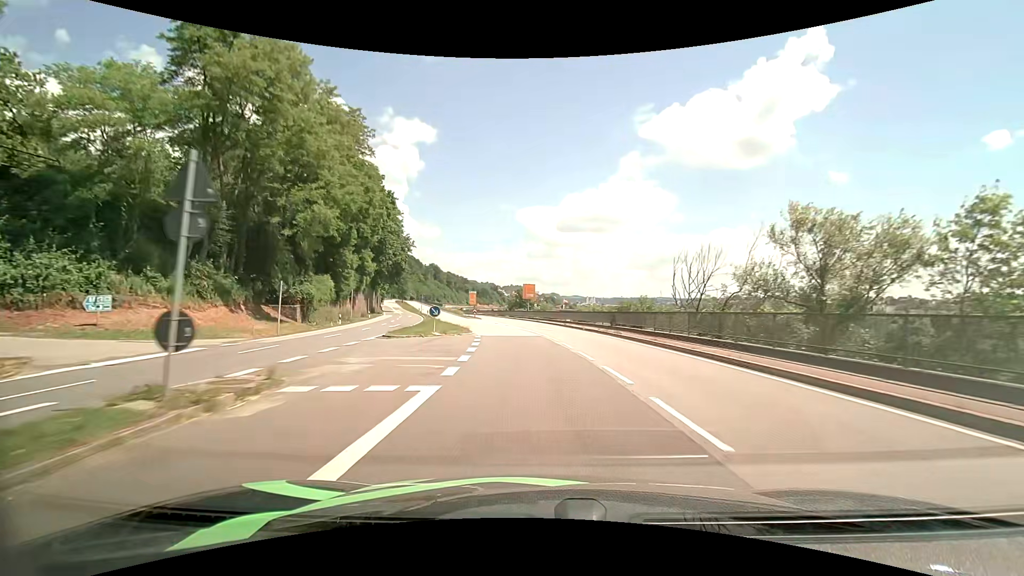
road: primary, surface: asphalt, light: Day
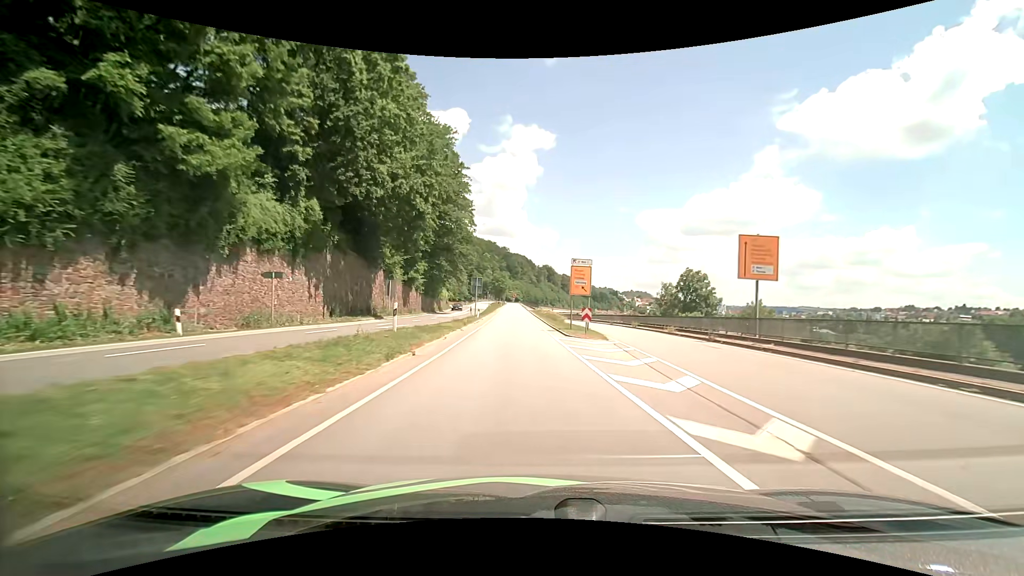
(-6.1, +53.5) m; -13°
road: primary_link
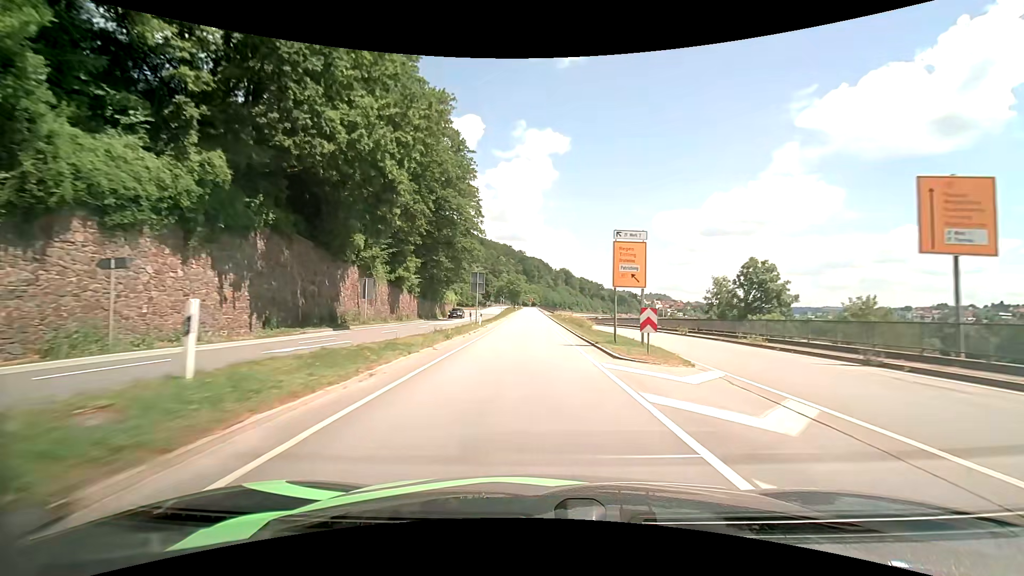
(-0.2, +11.2) m; -2°
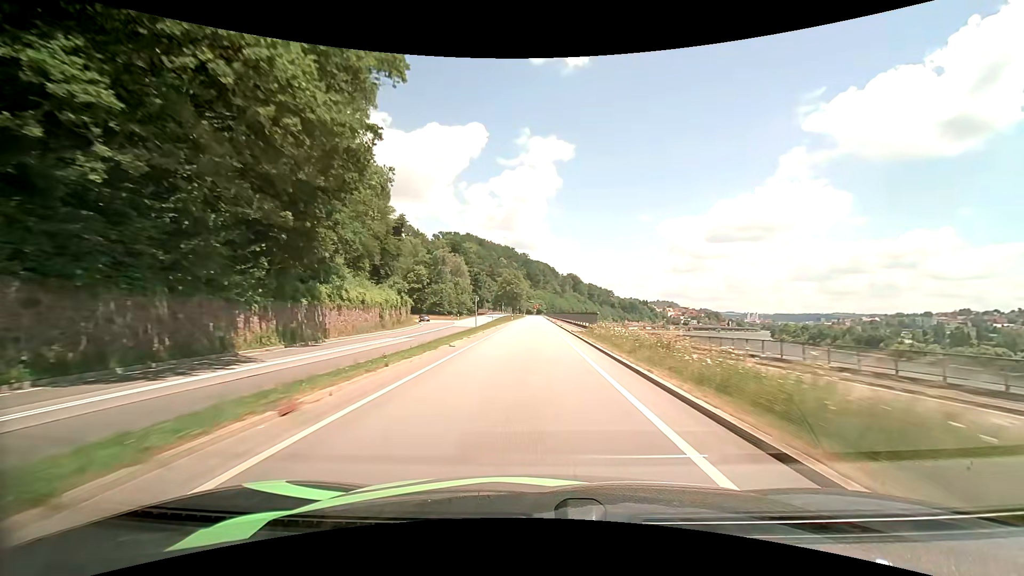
(-0.7, +44.4) m; -1°
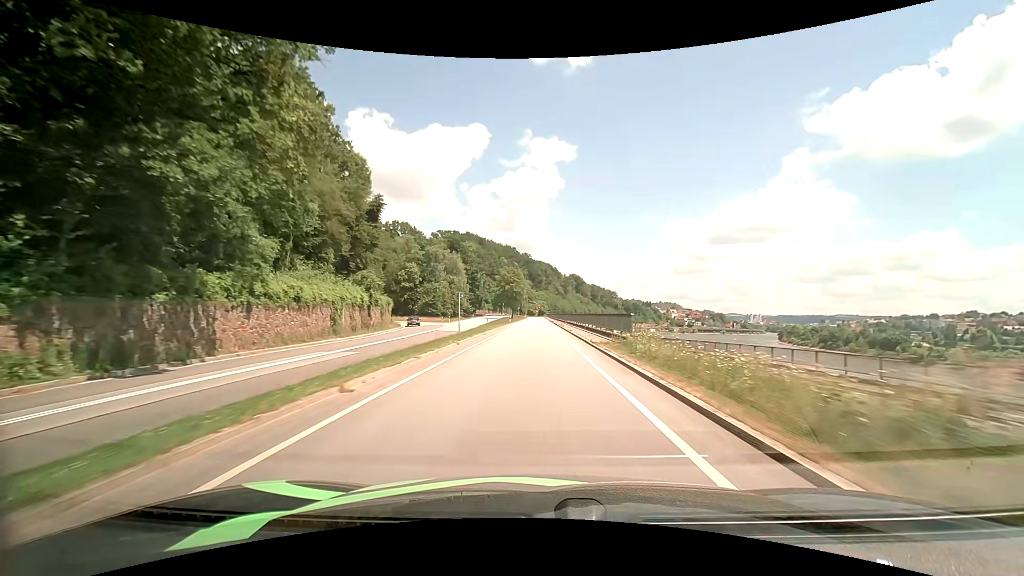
(0.0, +10.9) m; 0°
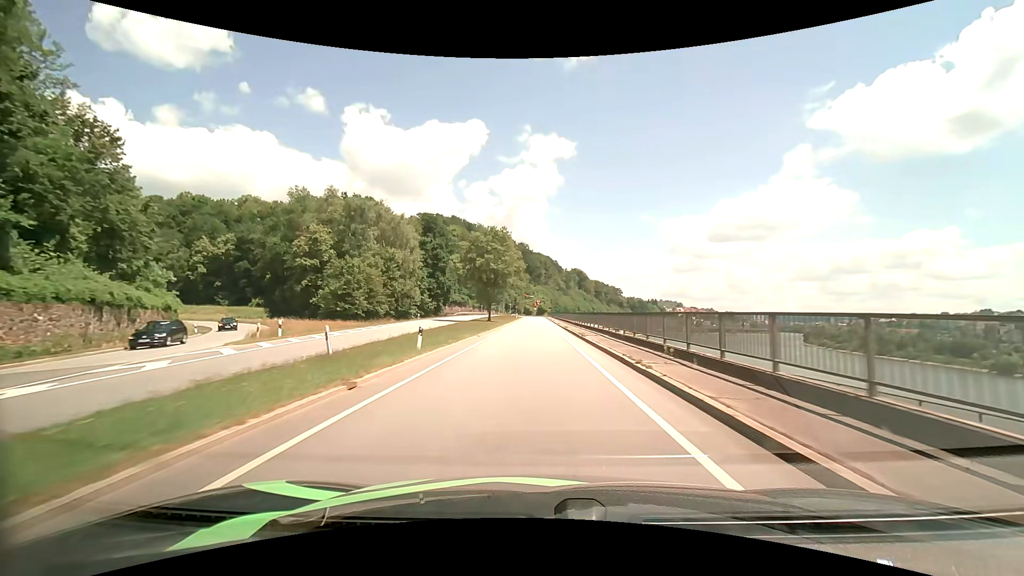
(-0.2, +52.5) m; 0°
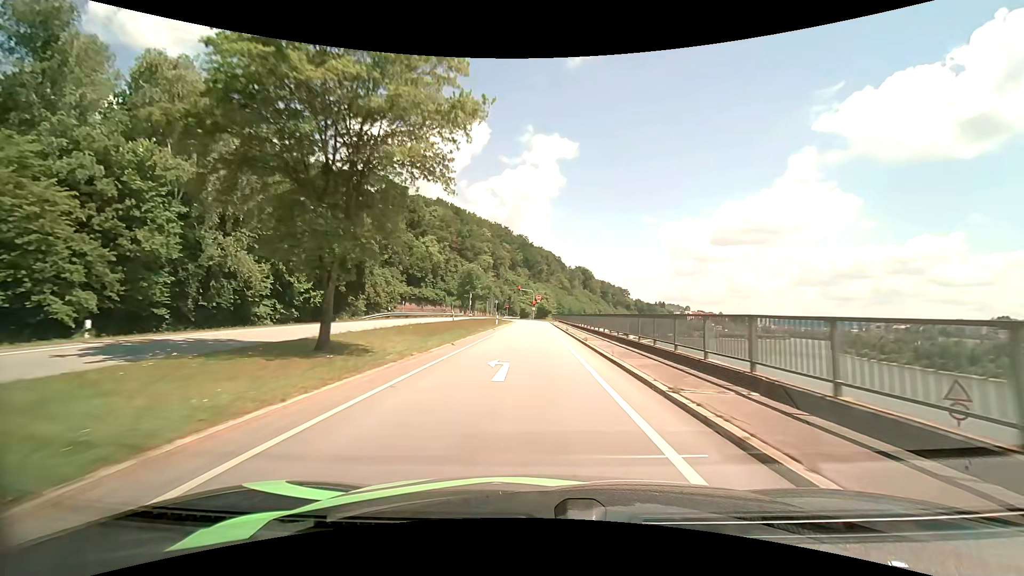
(0.0, +47.2) m; 0°
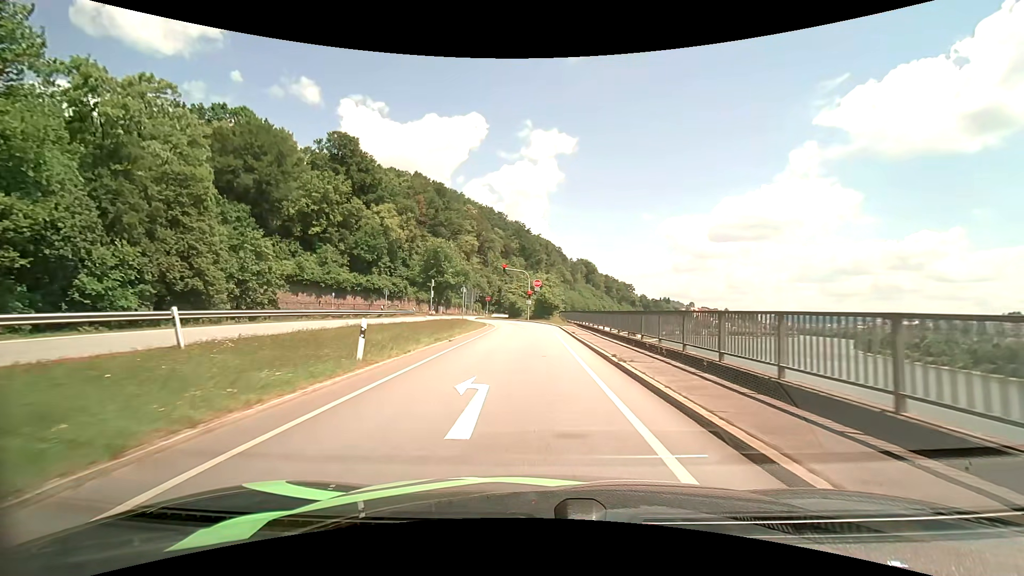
(-0.1, +39.4) m; 0°
(0, +10) (0, +20) (0, +30) (0, +40) (-1, +50) (-5, +59) (-11, +67) (-19, +72) (-29, +74) (-39, +72) m
